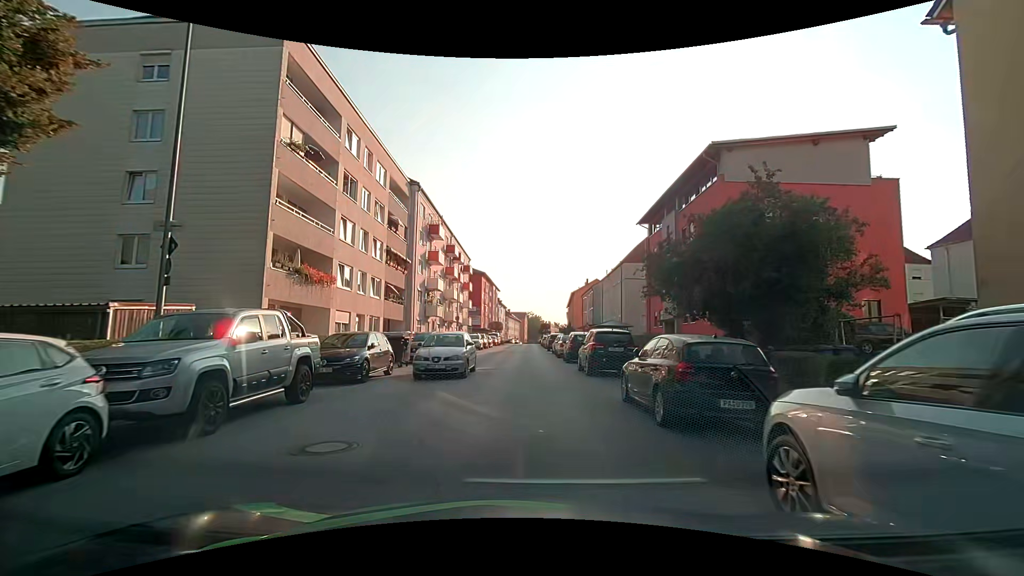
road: tertiary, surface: asphalt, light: Day
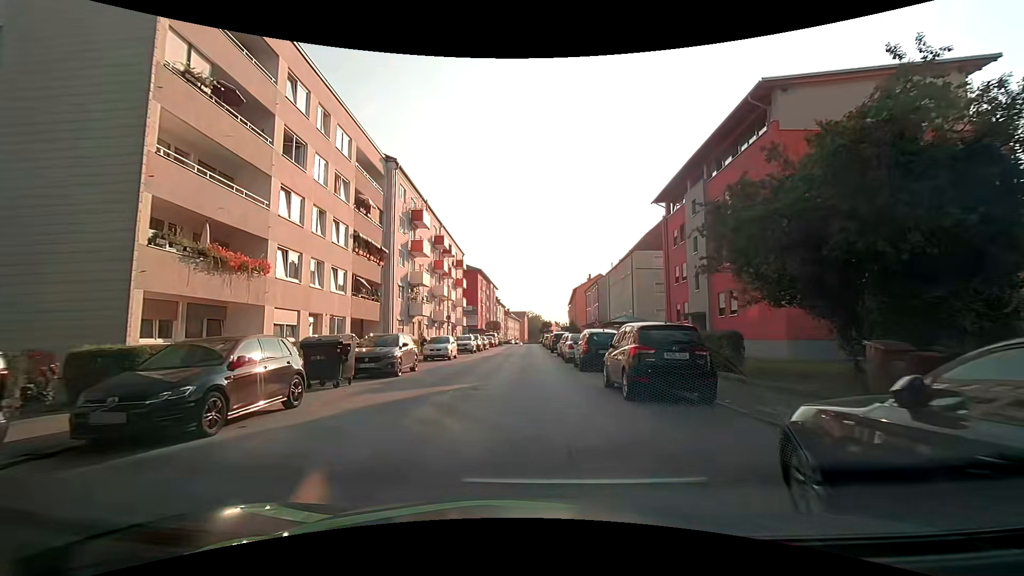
(-0.1, +6.7) m; -1°
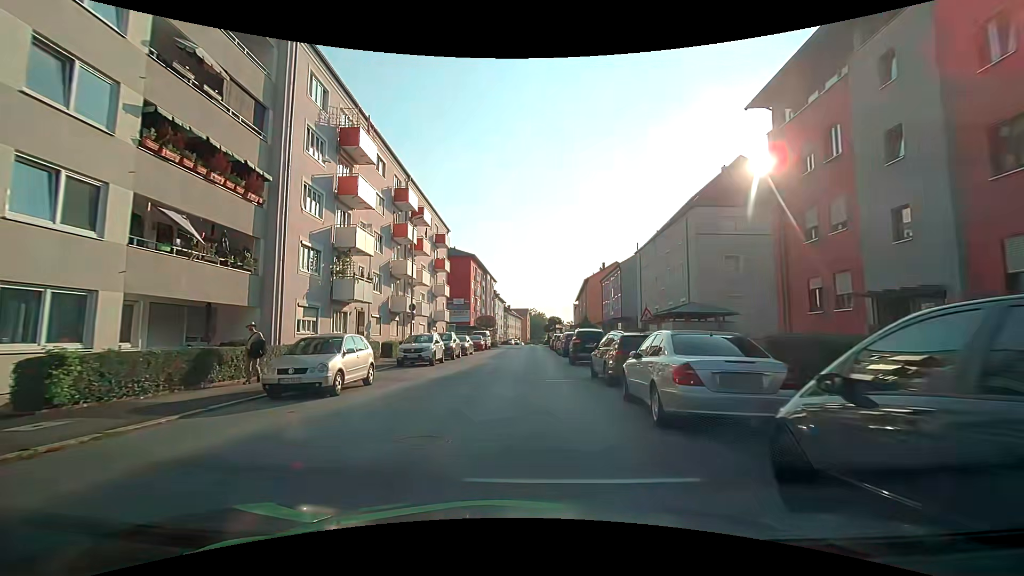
(0.0, +17.5) m; 0°
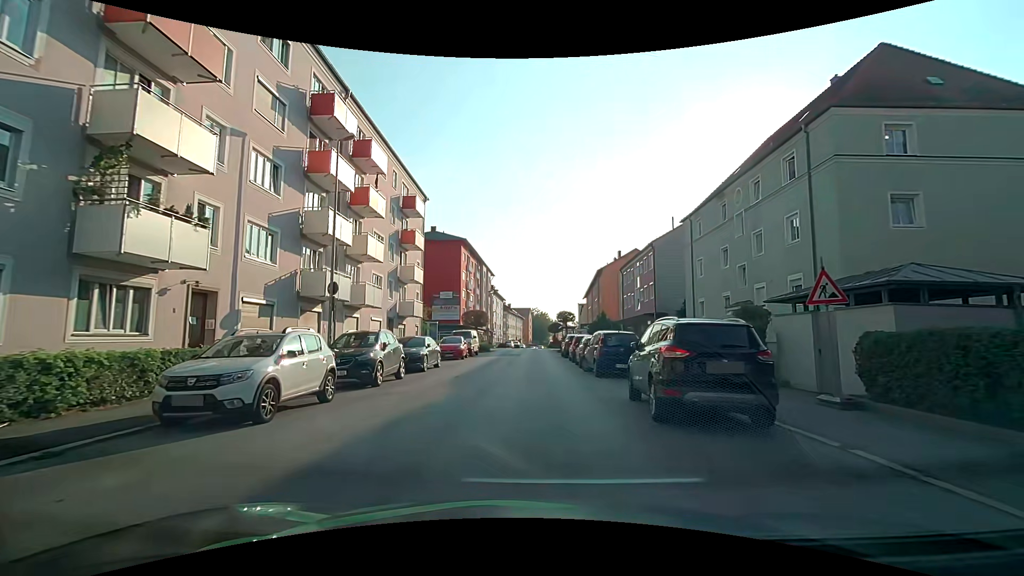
(+0.1, +14.9) m; 0°
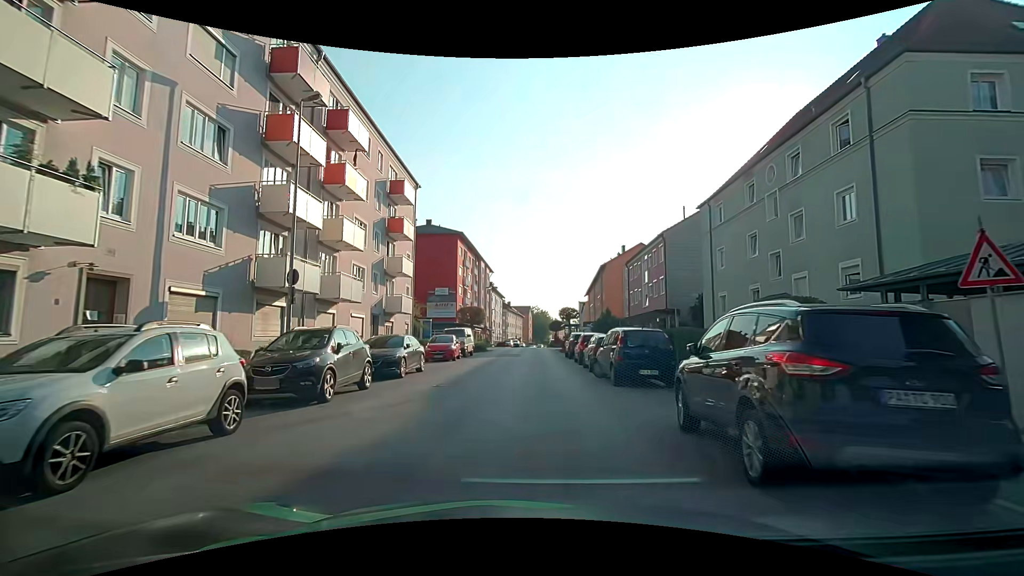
(0.0, +3.6) m; 0°
